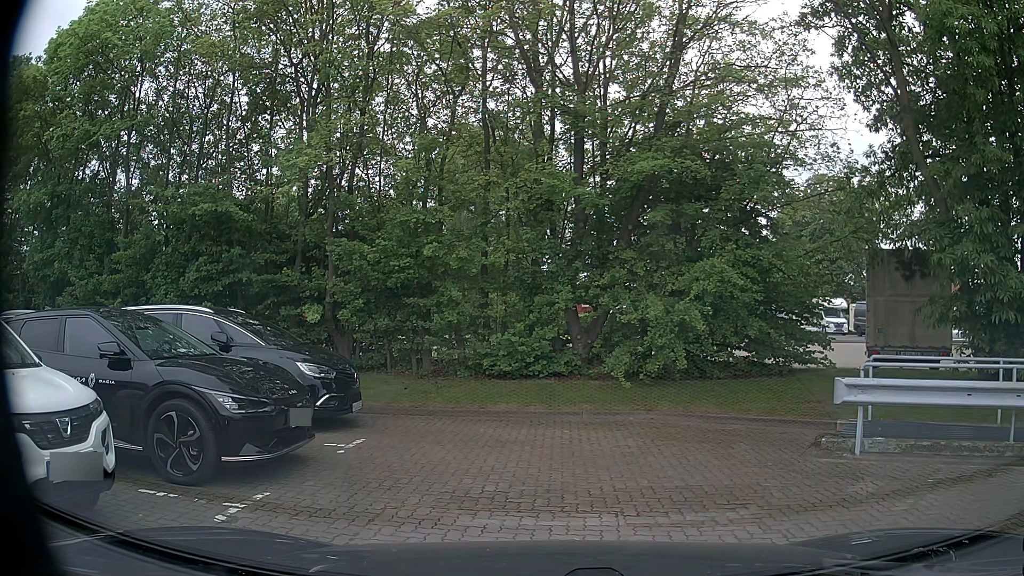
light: Day
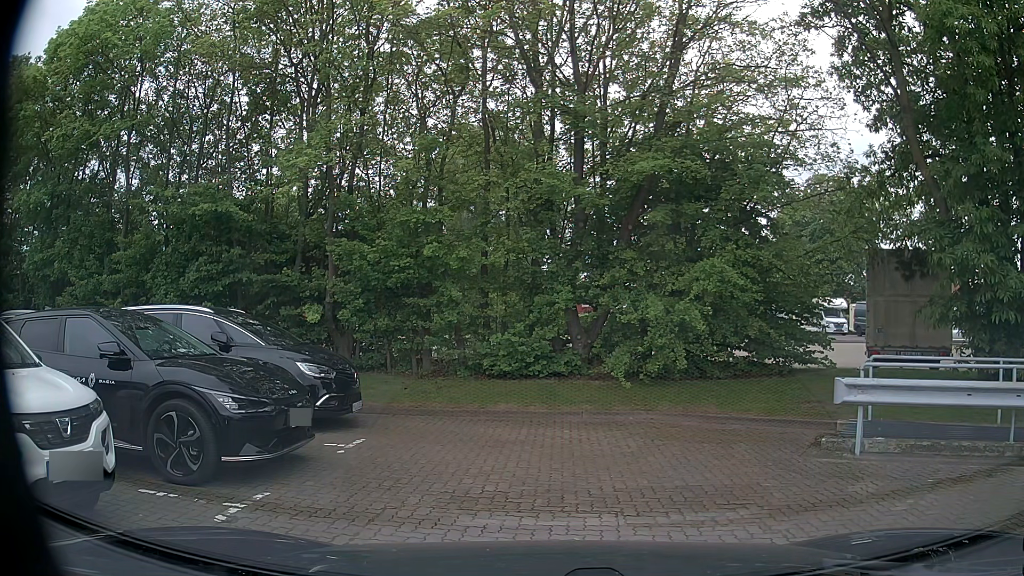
(0.0, 0.0) m; 0°
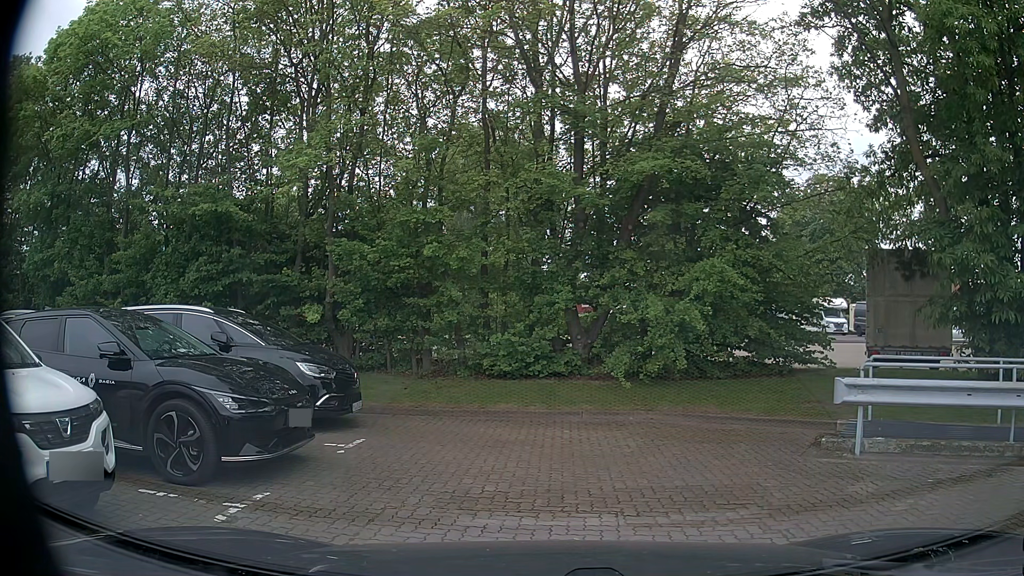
(0.0, 0.0) m; 0°
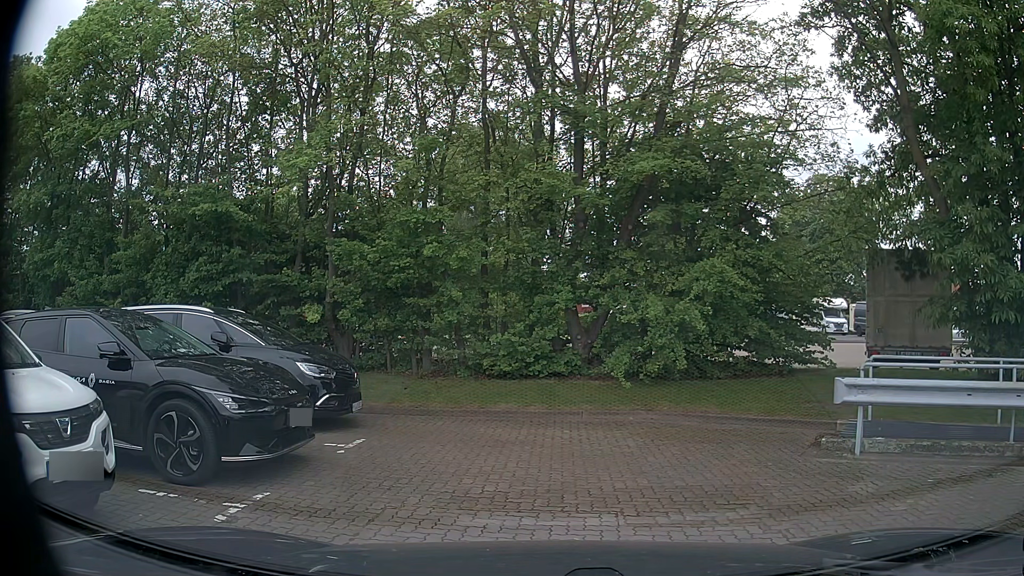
(0.0, 0.0) m; 0°
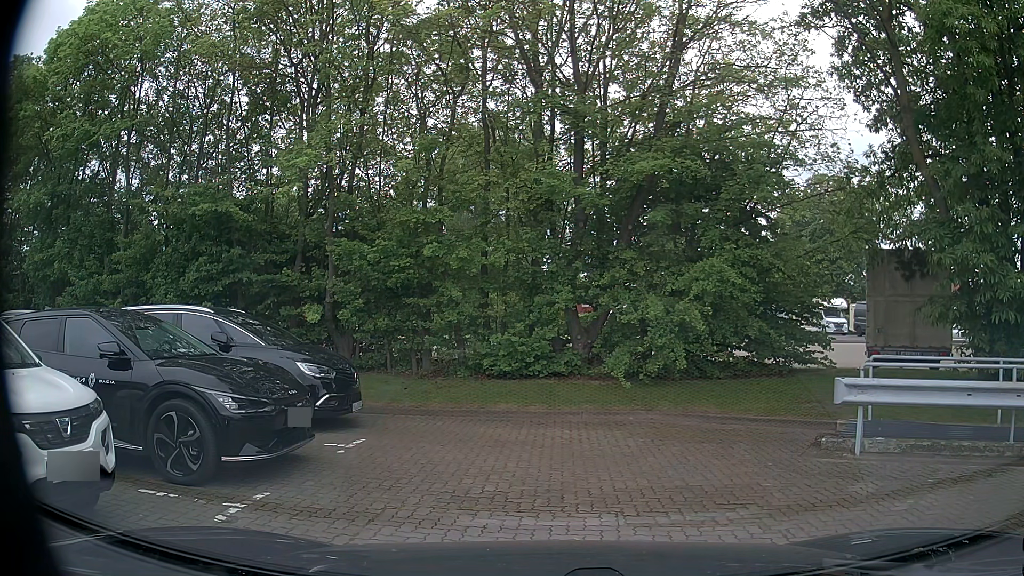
(0.0, 0.0) m; 0°
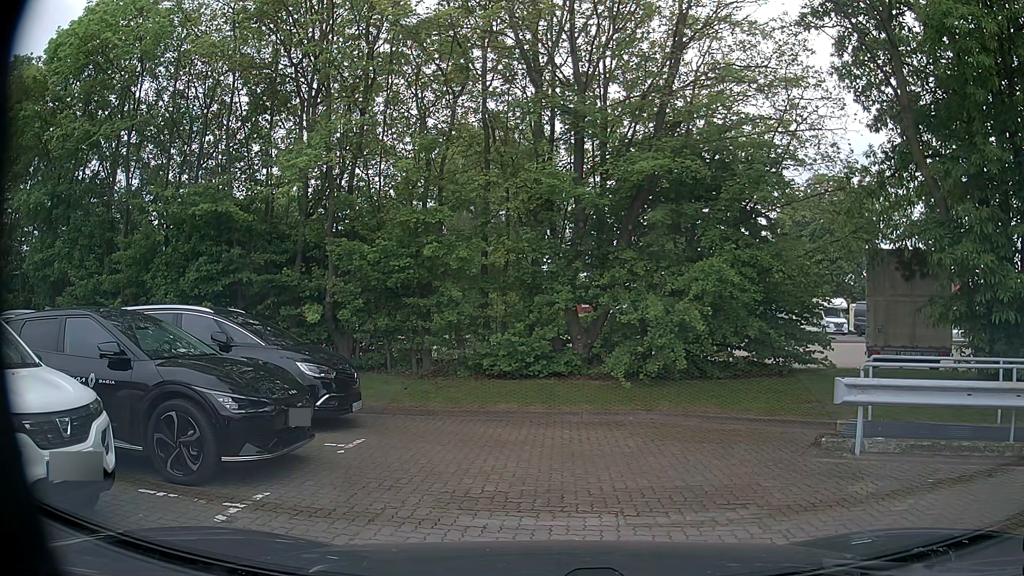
(0.0, 0.0) m; 0°
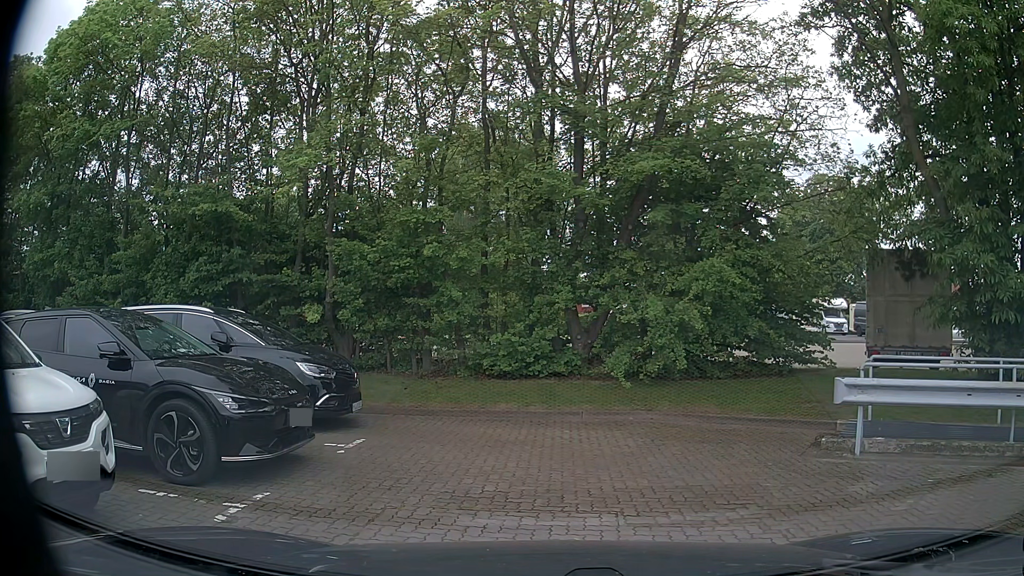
(0.0, 0.0) m; 0°
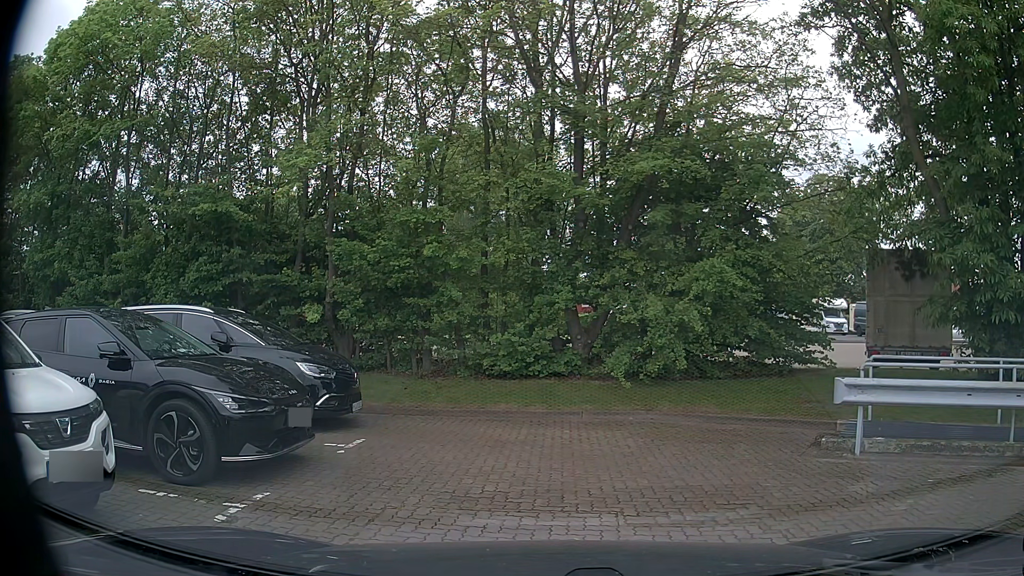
(0.0, 0.0) m; 0°
